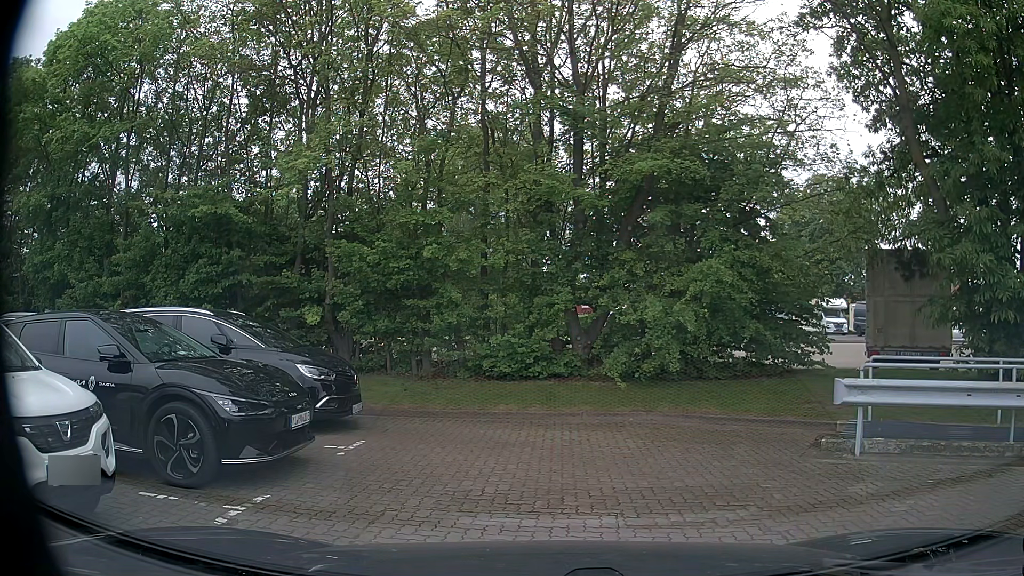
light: Day
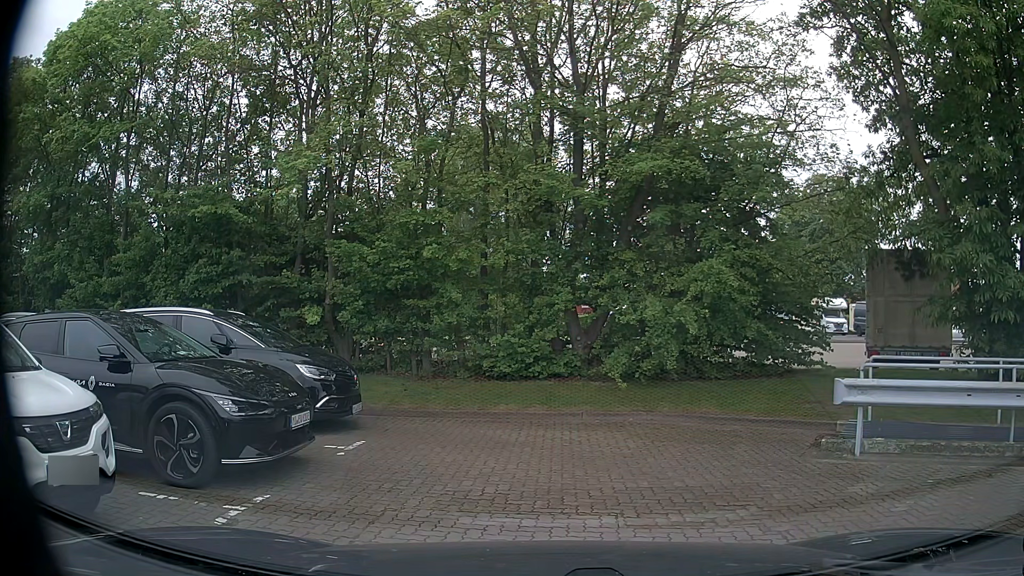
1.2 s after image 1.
(0.0, 0.0) m; 0°
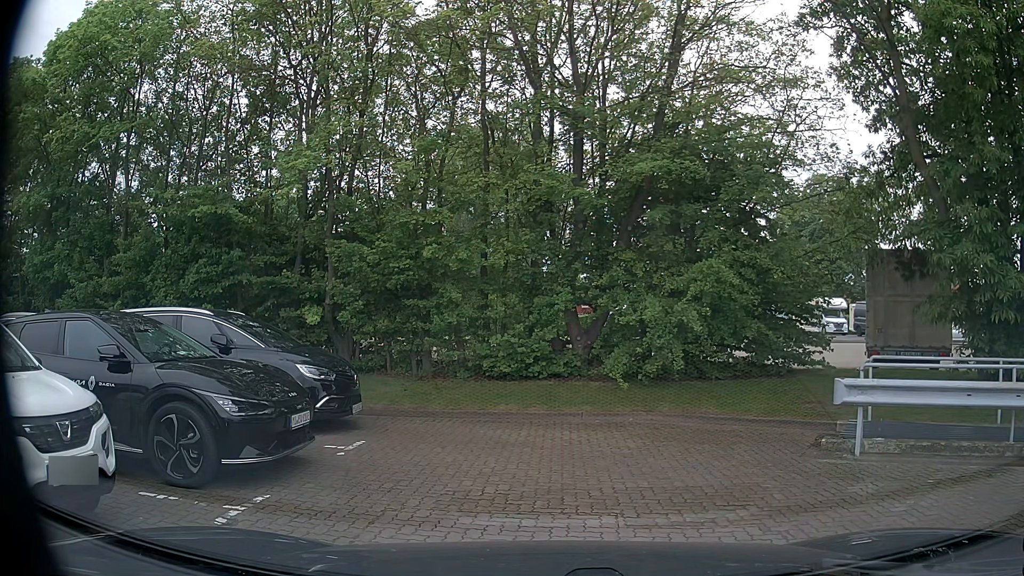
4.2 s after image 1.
(0.0, 0.0) m; 0°
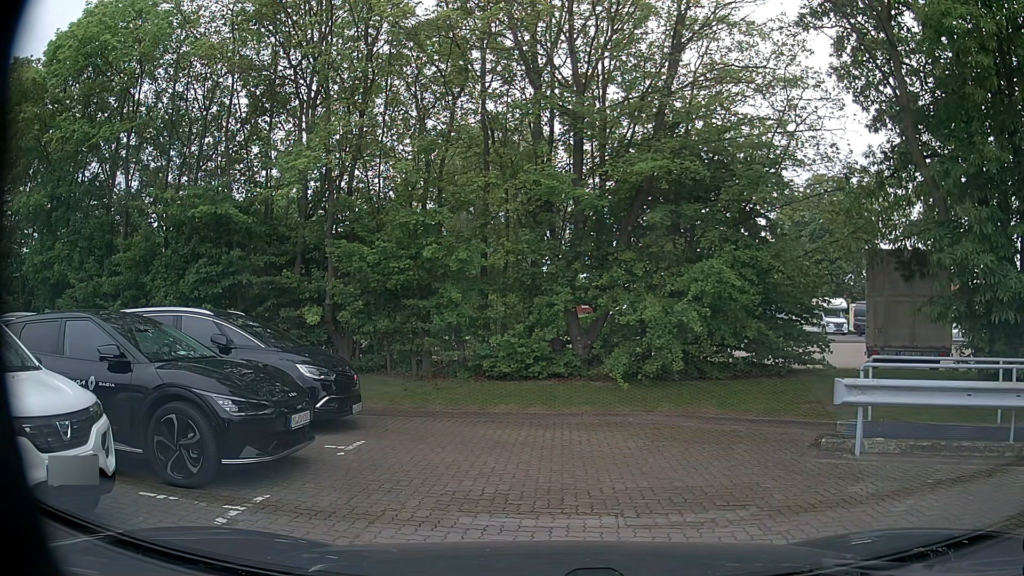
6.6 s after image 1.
(0.0, 0.0) m; 0°
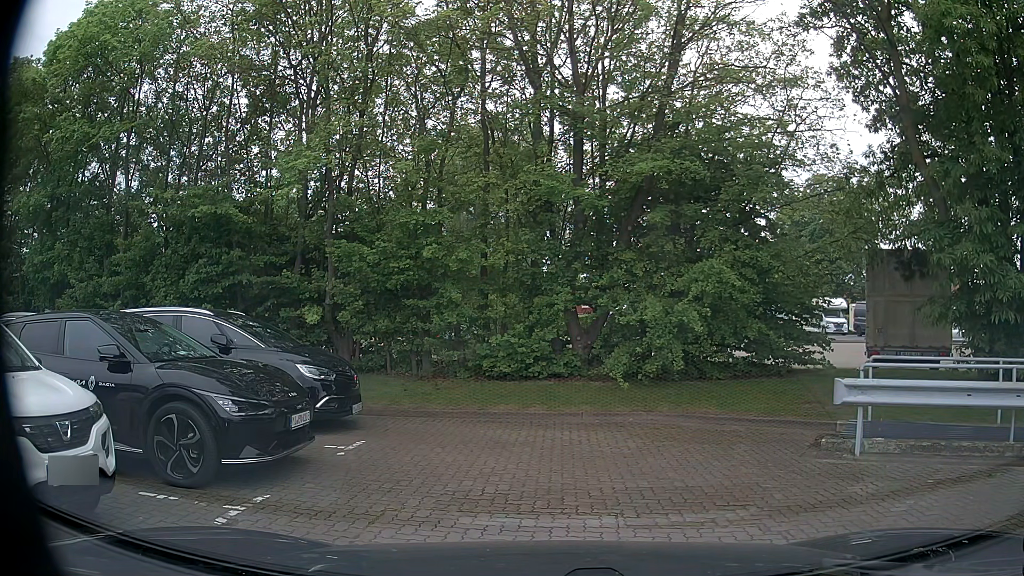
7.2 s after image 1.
(0.0, 0.0) m; 0°
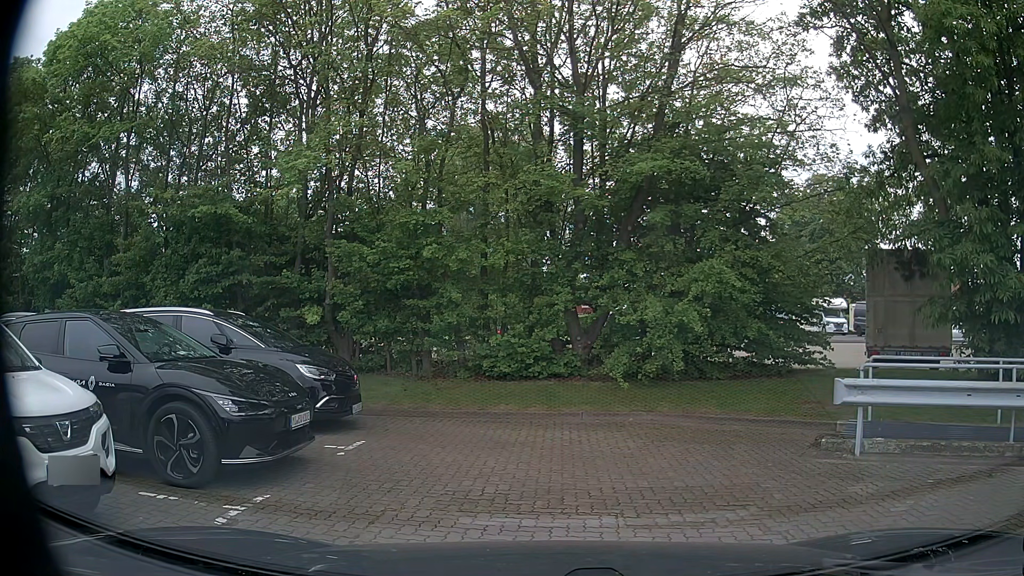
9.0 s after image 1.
(0.0, 0.0) m; 0°
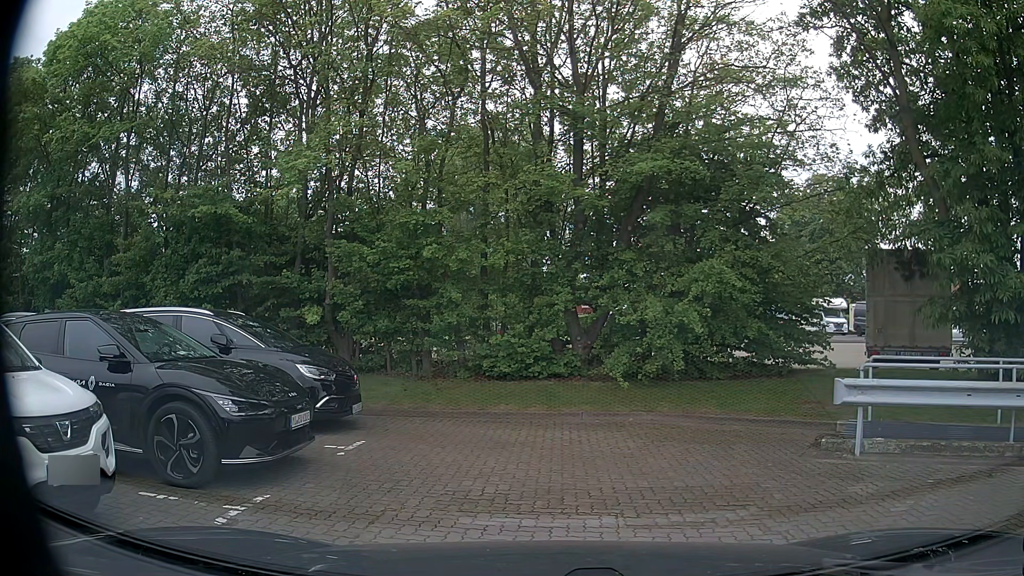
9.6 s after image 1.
(0.0, 0.0) m; 0°
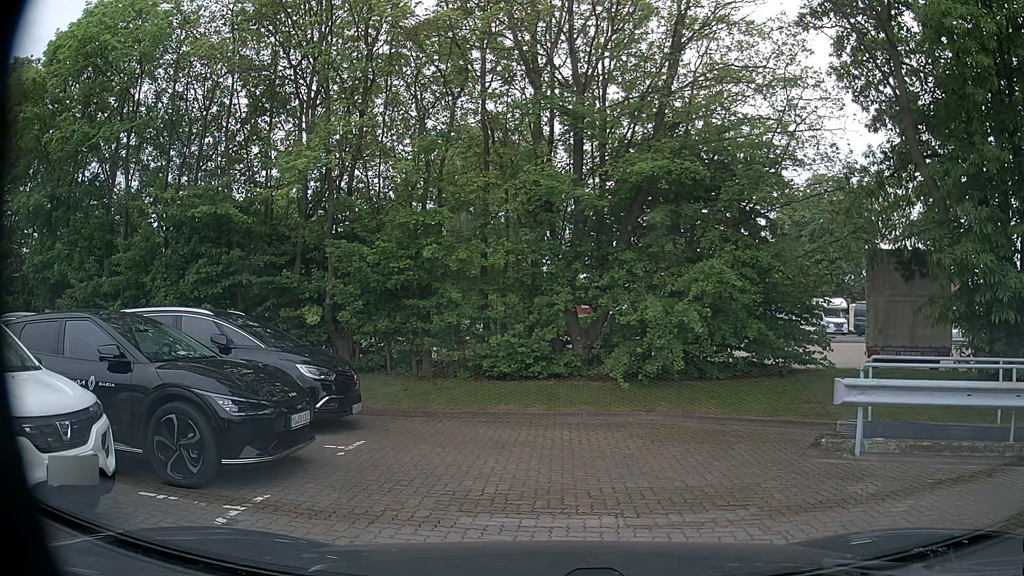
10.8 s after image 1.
(0.0, 0.0) m; 0°
